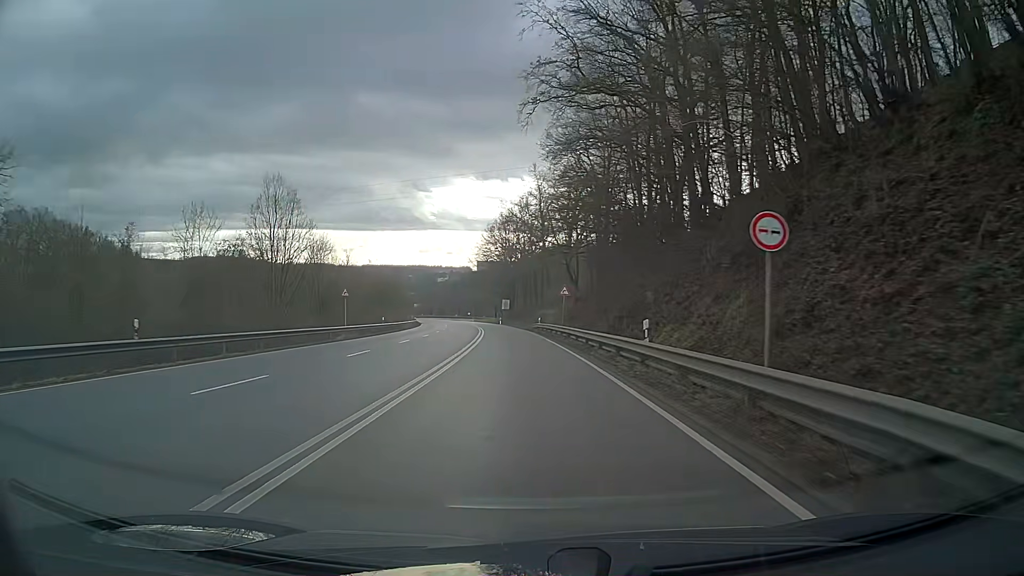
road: primary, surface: asphalt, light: Day
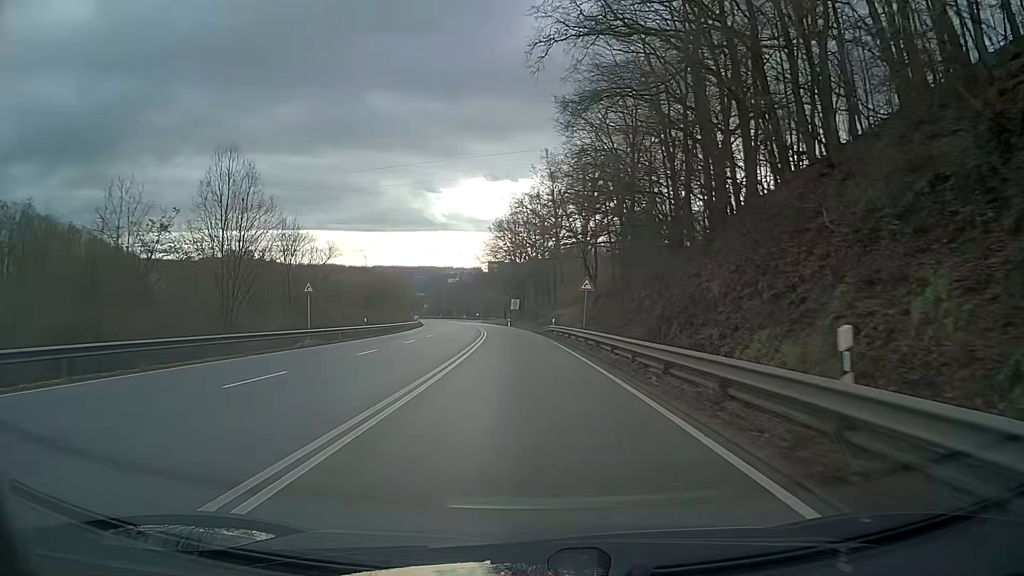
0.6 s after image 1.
(-0.1, +10.4) m; -1°
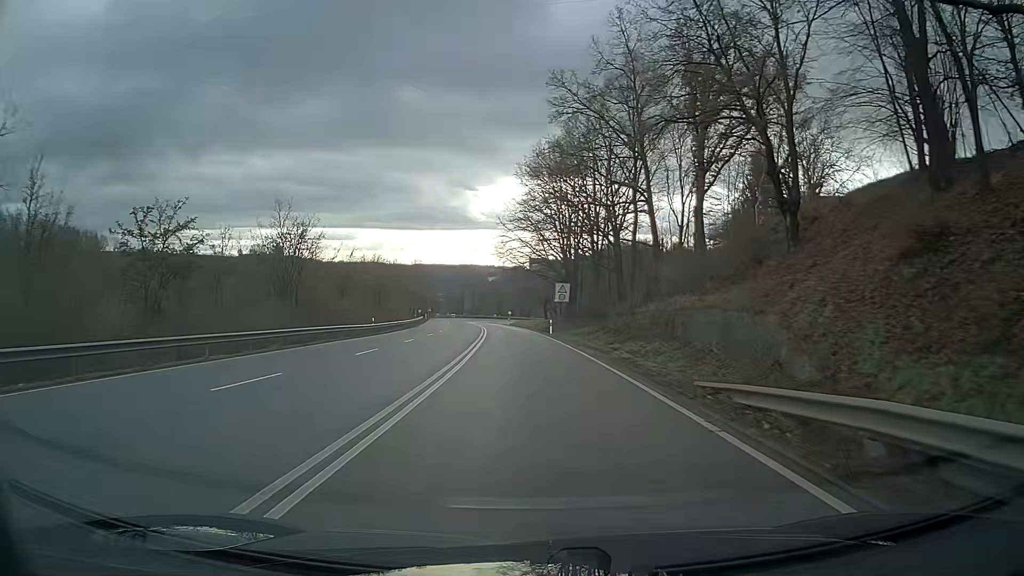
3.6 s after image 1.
(-2.0, +48.3) m; -3°
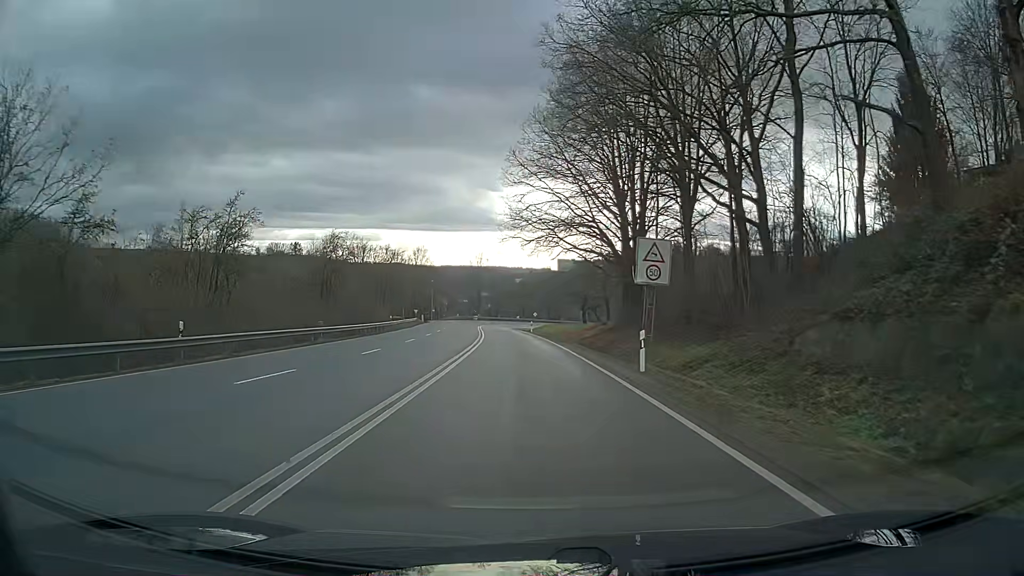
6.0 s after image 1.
(-0.7, +34.1) m; -3°
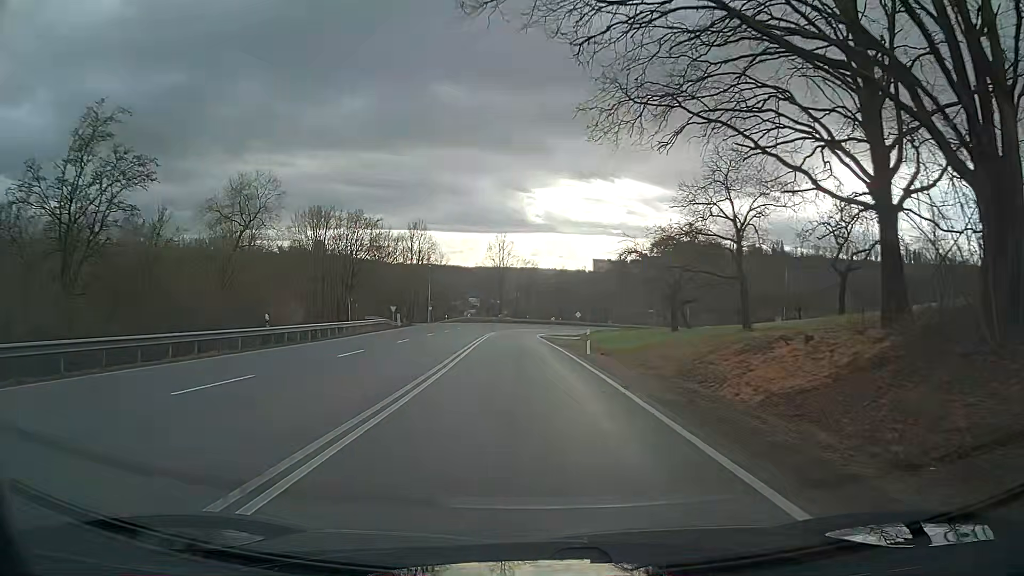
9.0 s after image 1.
(-0.9, +39.2) m; -2°
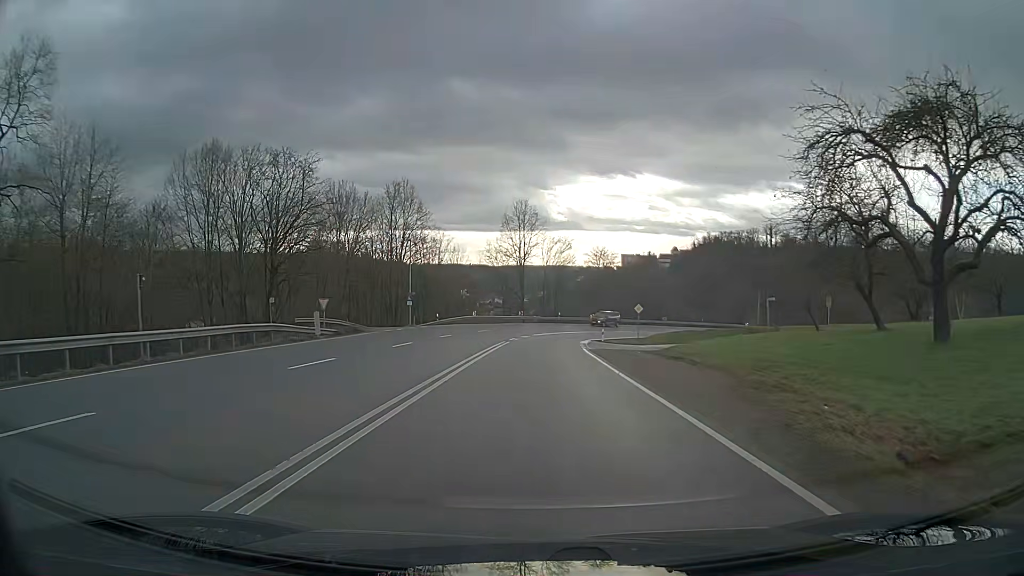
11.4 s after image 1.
(-0.8, +30.7) m; -2°
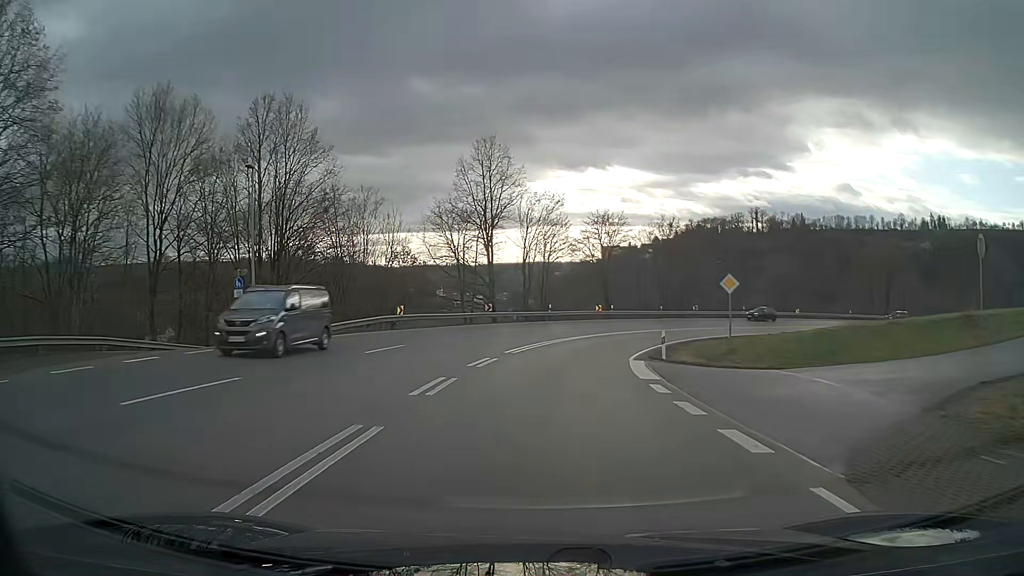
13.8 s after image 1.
(+0.3, +30.6) m; +3°
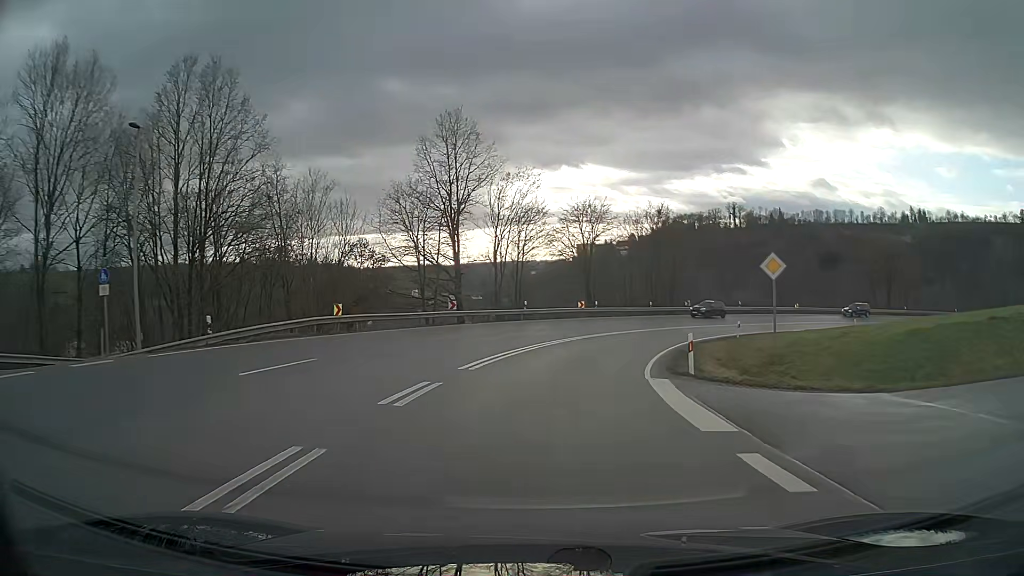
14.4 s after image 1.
(+0.1, +7.7) m; +2°
(0, +10) (+2, +20) (+4, +30) (+9, +39) (+14, +47) (+21, +54) (+29, +60) (+38, +64) (+48, +67) (+58, +69) m
